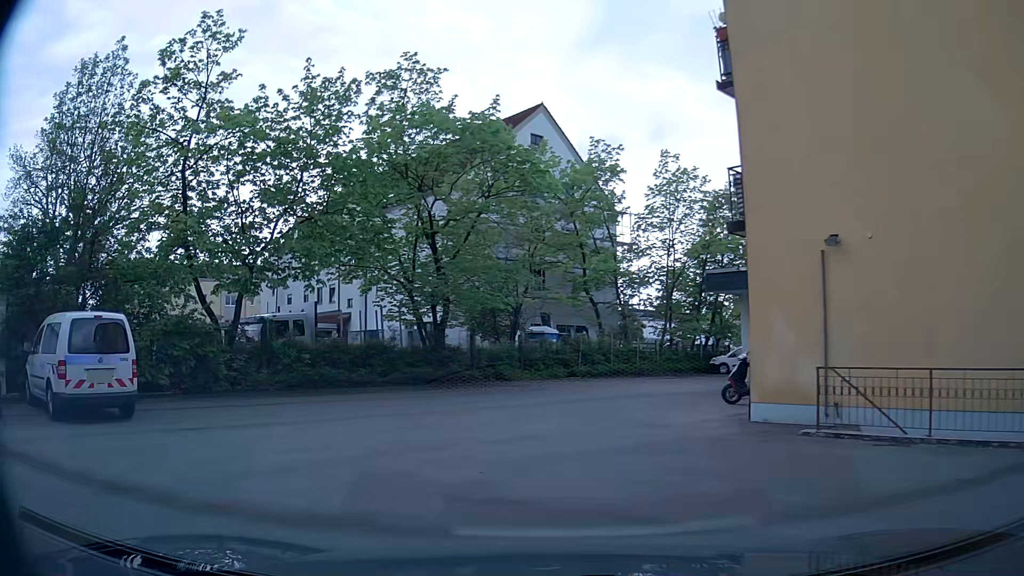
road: tertiary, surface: asphalt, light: Day
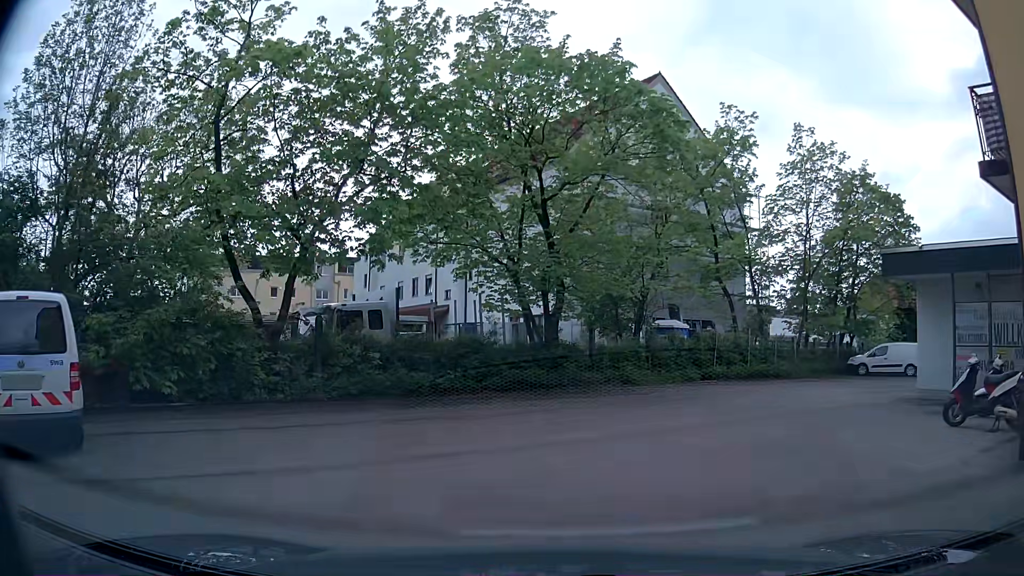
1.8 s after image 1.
(-0.6, +4.7) m; -8°
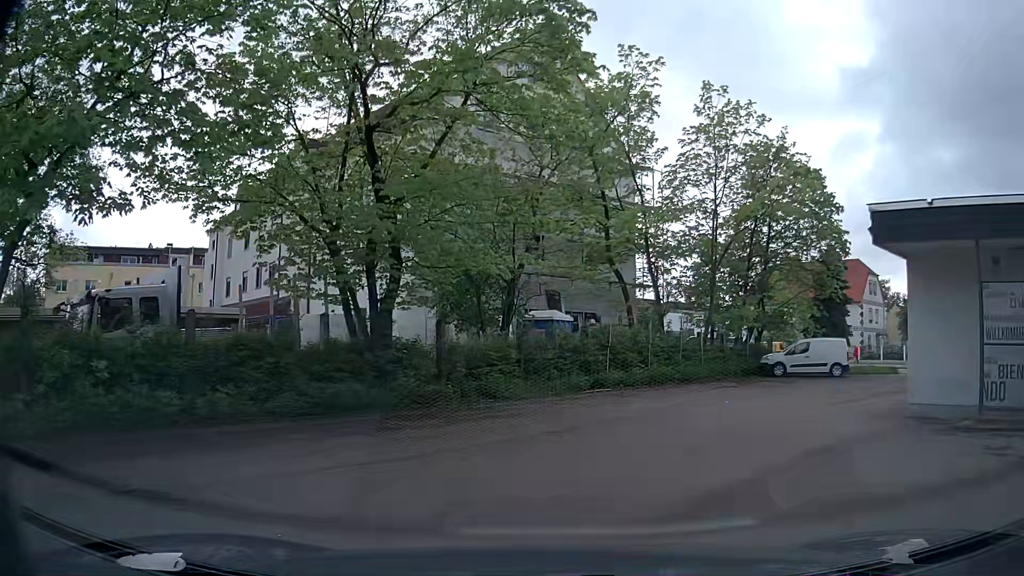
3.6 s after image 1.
(+0.4, +5.9) m; +11°
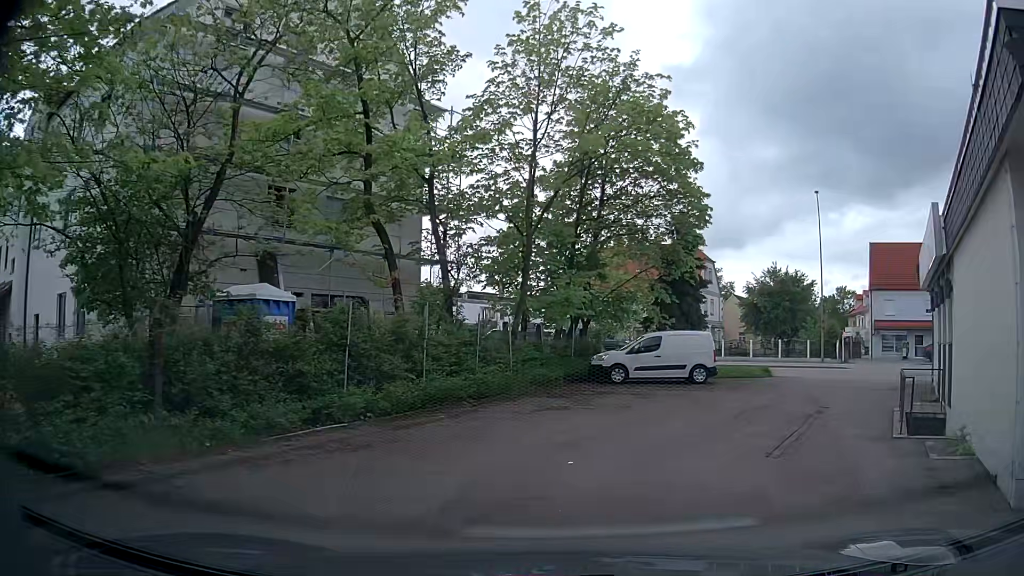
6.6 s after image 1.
(+1.1, +8.6) m; +16°
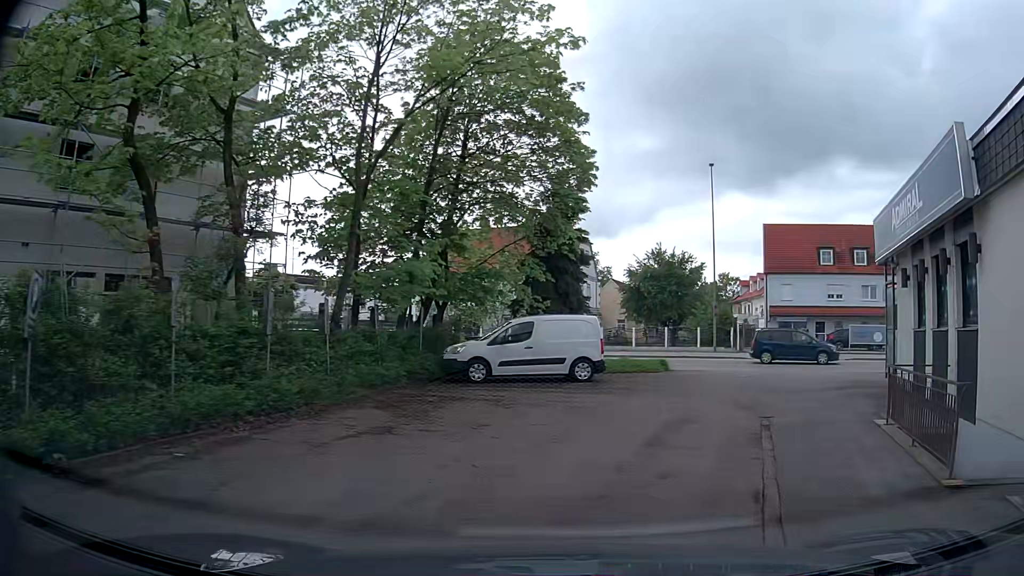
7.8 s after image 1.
(+0.4, +5.0) m; +9°
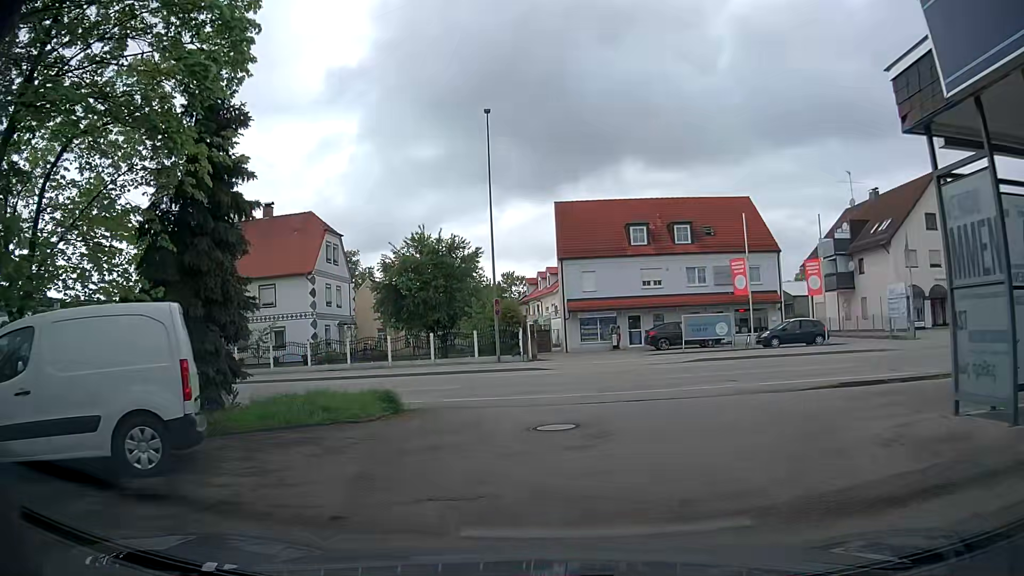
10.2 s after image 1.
(+2.7, +11.3) m; +20°
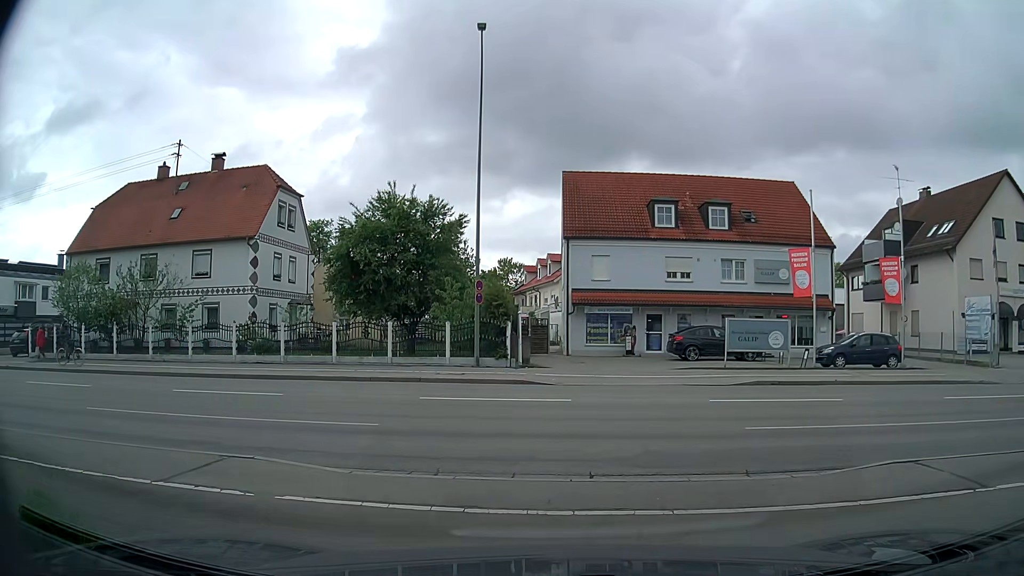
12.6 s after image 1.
(0.0, +8.5) m; 0°
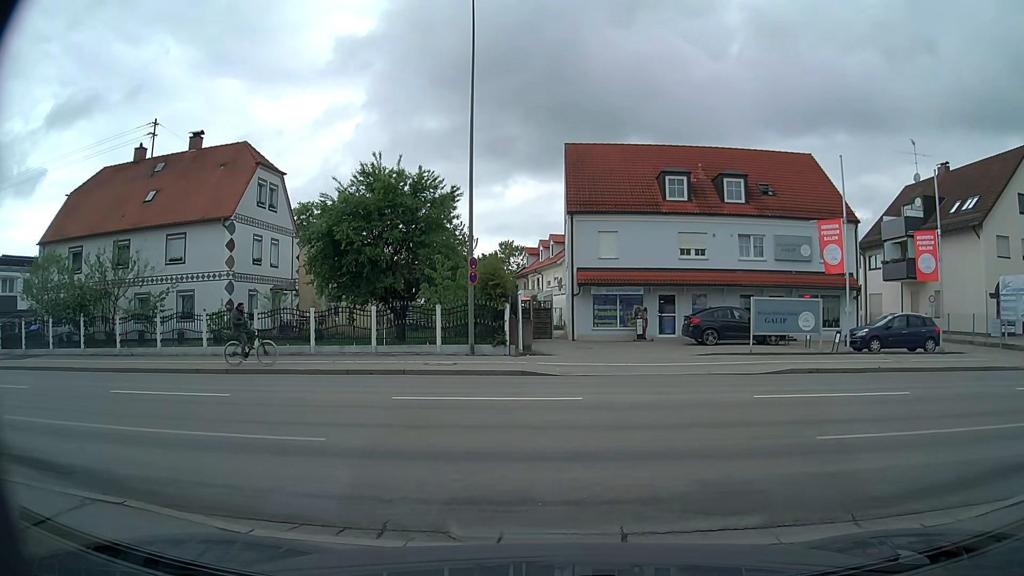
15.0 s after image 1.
(+0.1, +2.8) m; +2°
